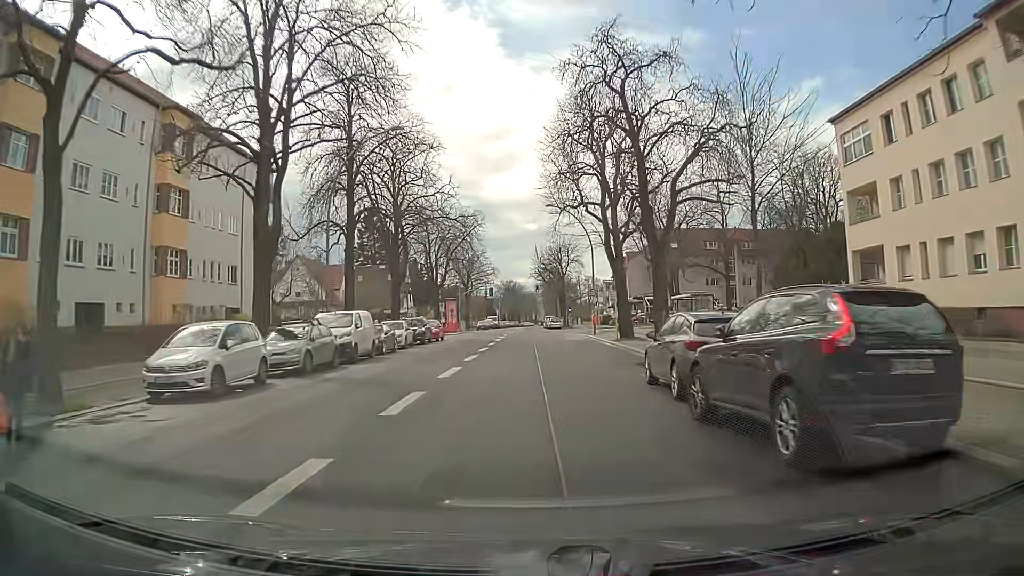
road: secondary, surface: asphalt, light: Day
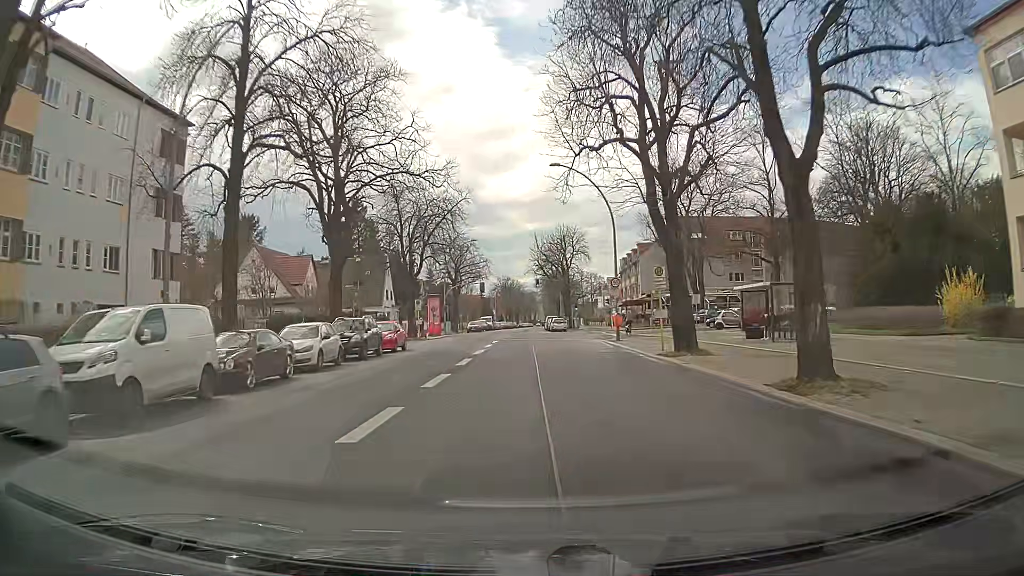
(0.0, +14.3) m; 0°
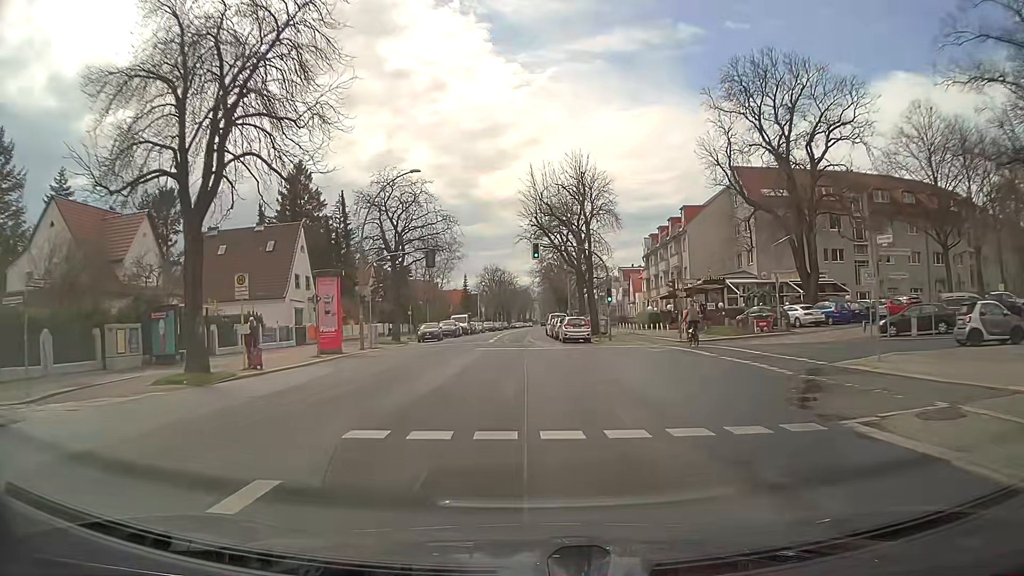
(+0.1, +34.6) m; 0°
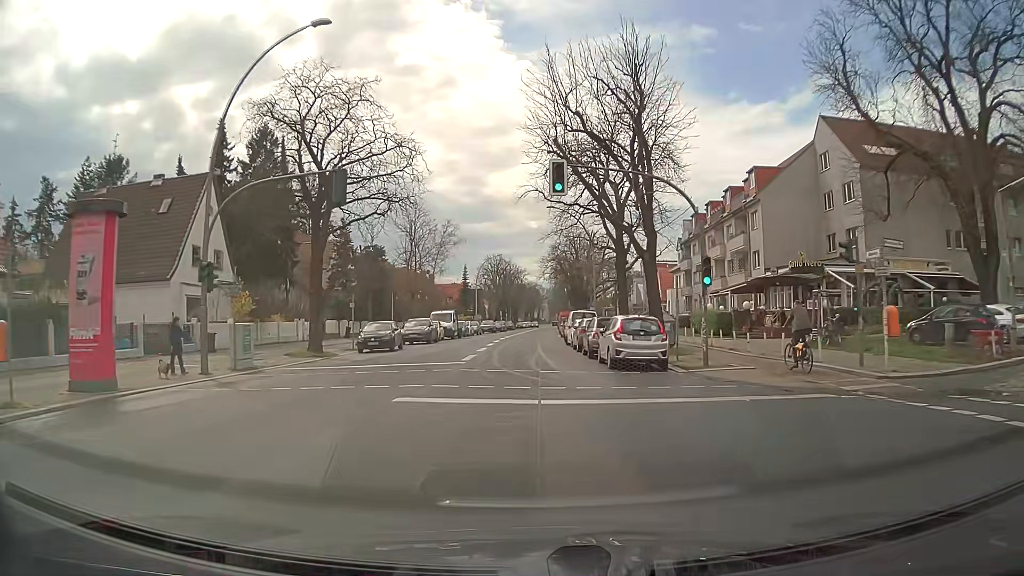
(-0.1, +20.3) m; -1°
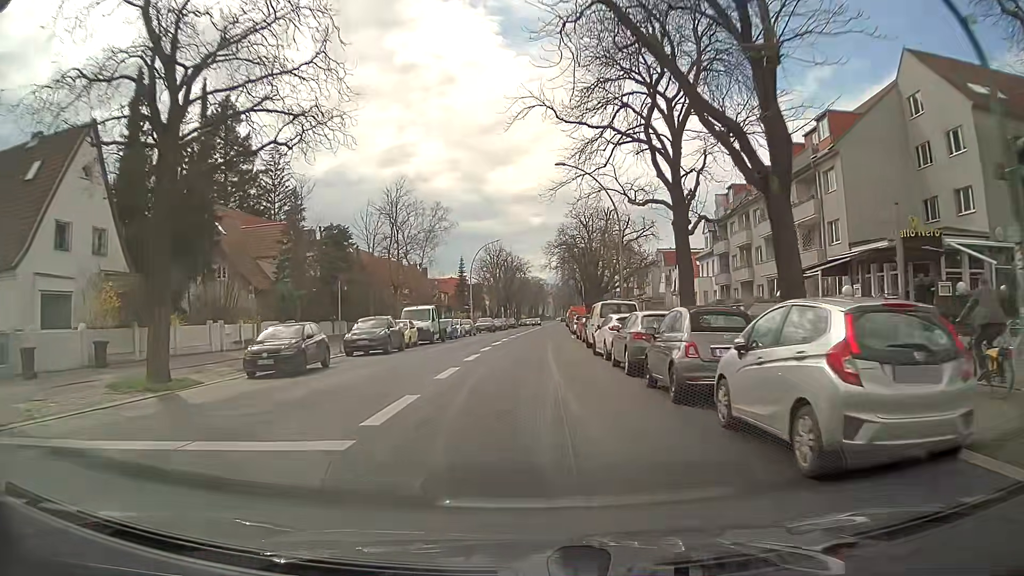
(0.0, +13.6) m; 0°
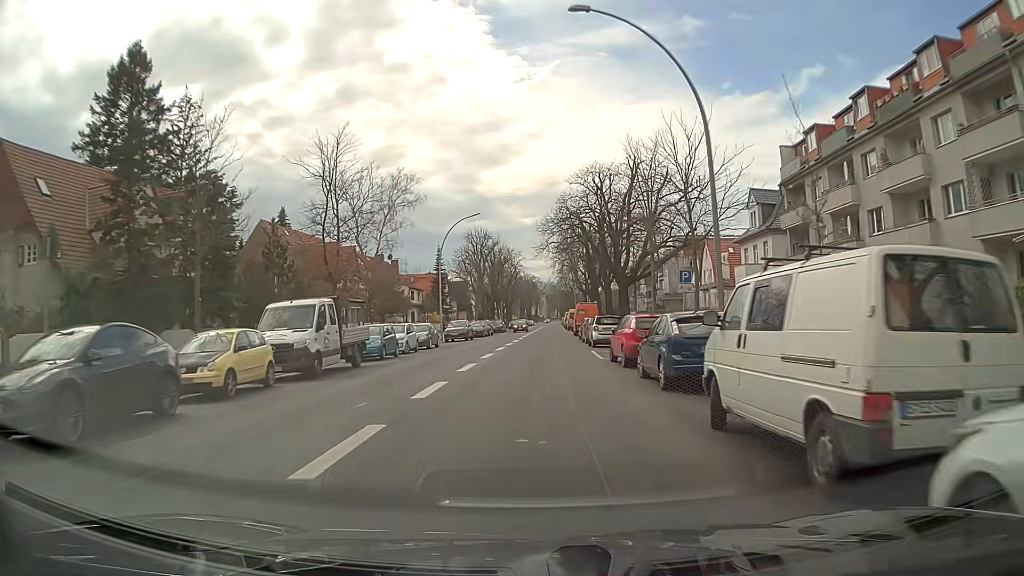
(0.0, +20.7) m; +1°
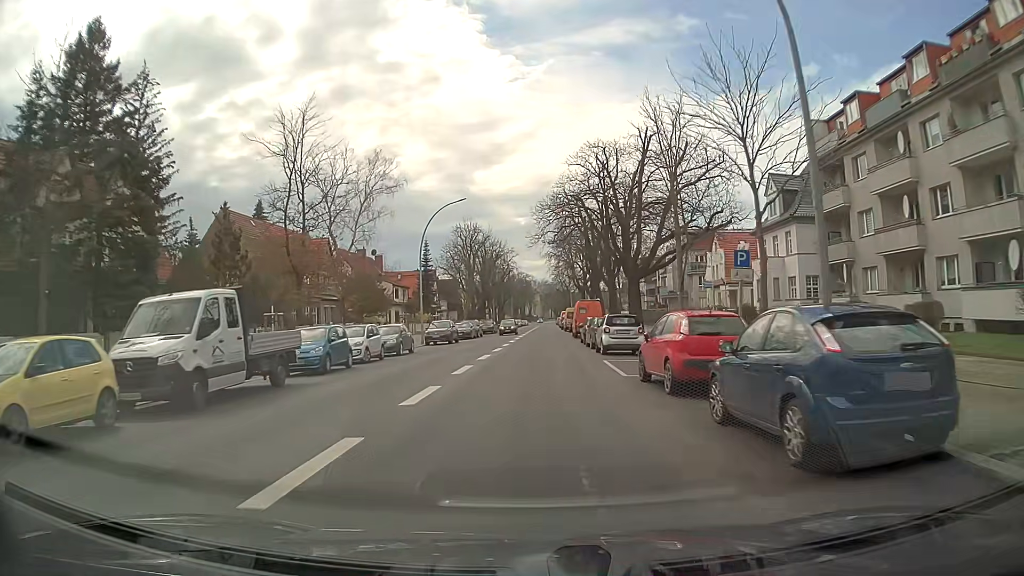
(0.0, +6.9) m; 0°
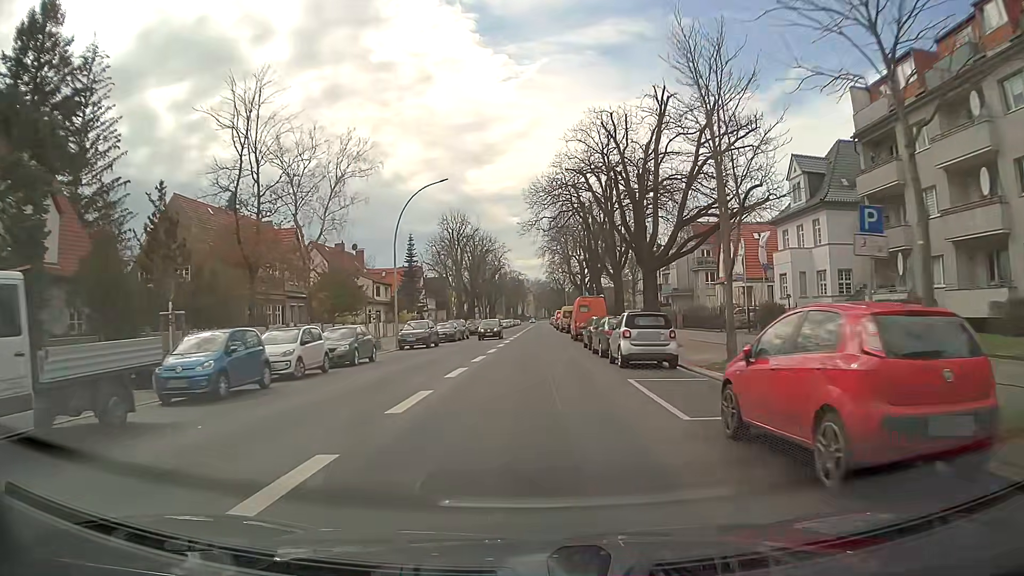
(+0.1, +7.0) m; +1°
(0, +10) (0, +20) (0, +30) (+1, +40) (+1, +50) (+1, +60) (+1, +70) (+1, +80) (+1, +90) (+2, +100) m
